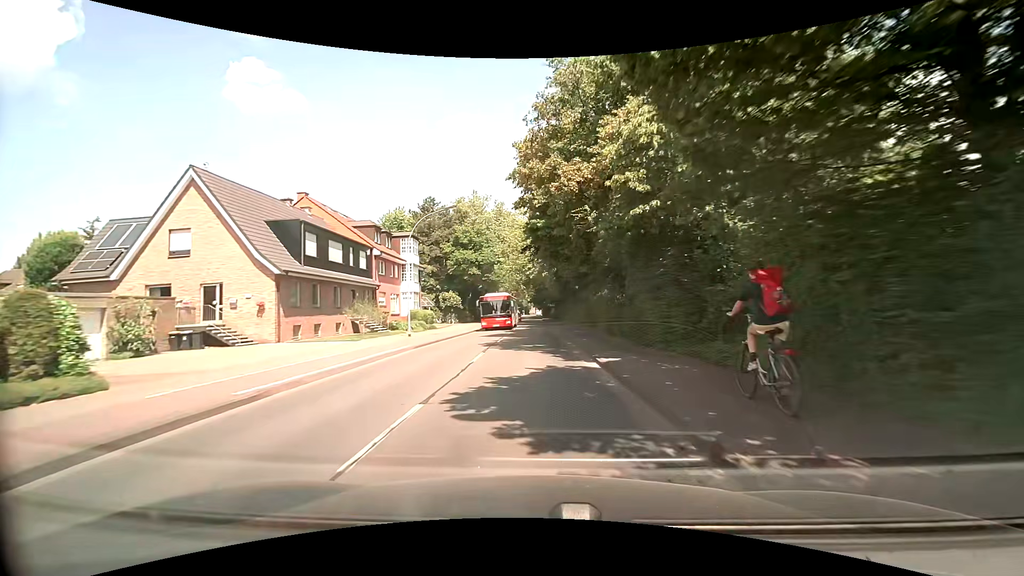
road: tertiary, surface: asphalt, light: Day
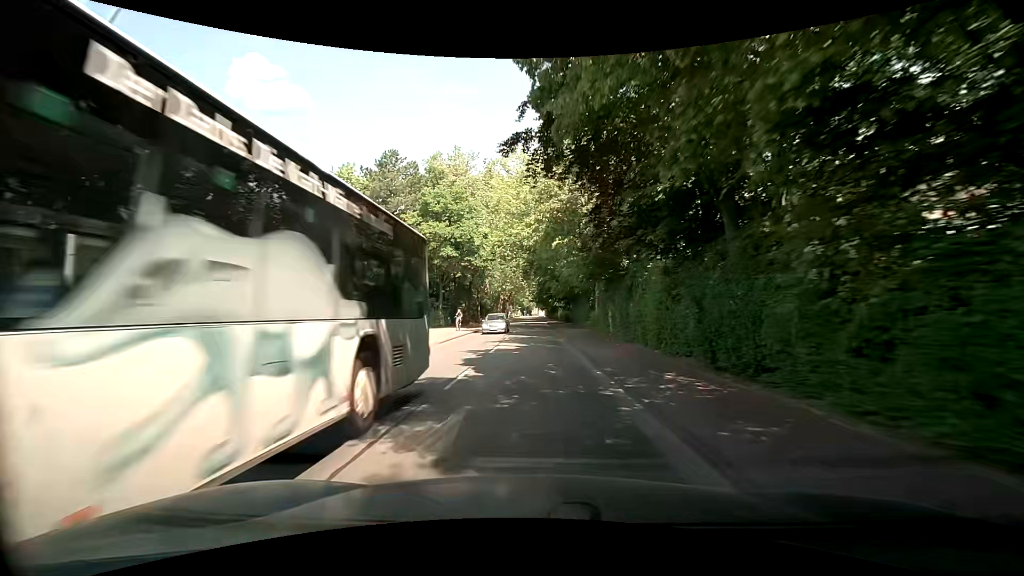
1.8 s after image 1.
(-0.2, +22.2) m; 0°
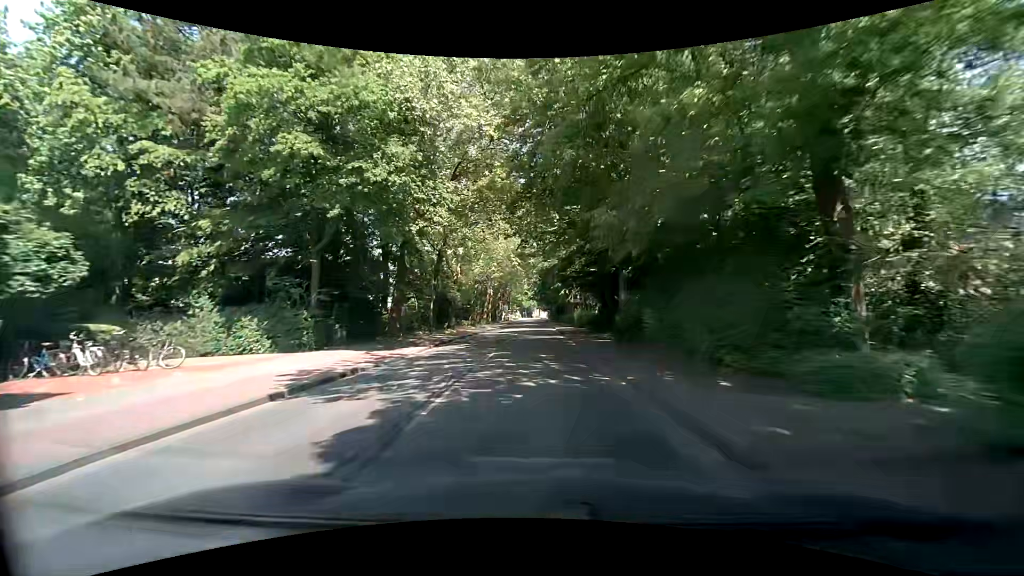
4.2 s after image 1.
(-0.5, +30.1) m; -2°
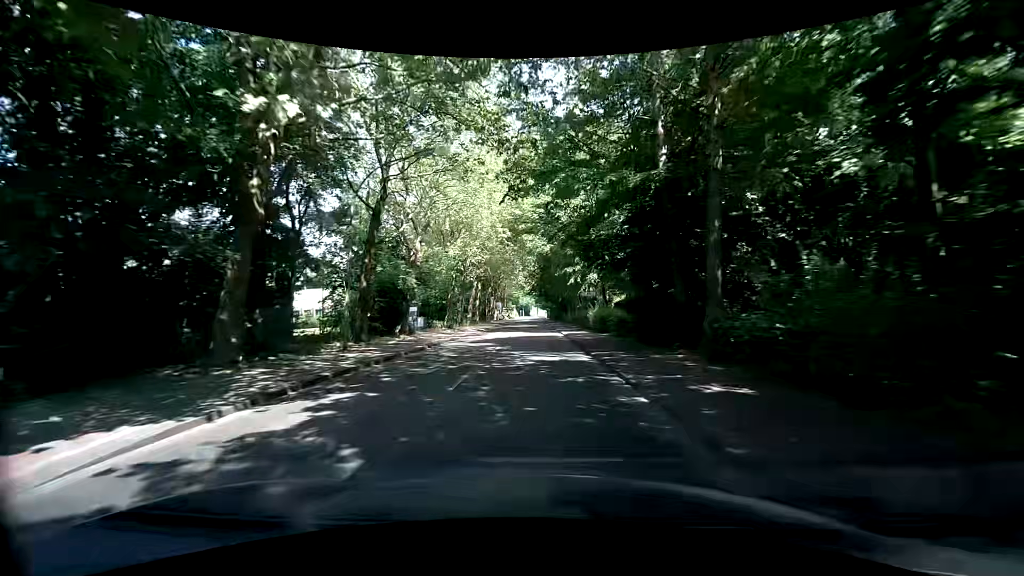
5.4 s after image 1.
(+0.2, +15.1) m; 0°
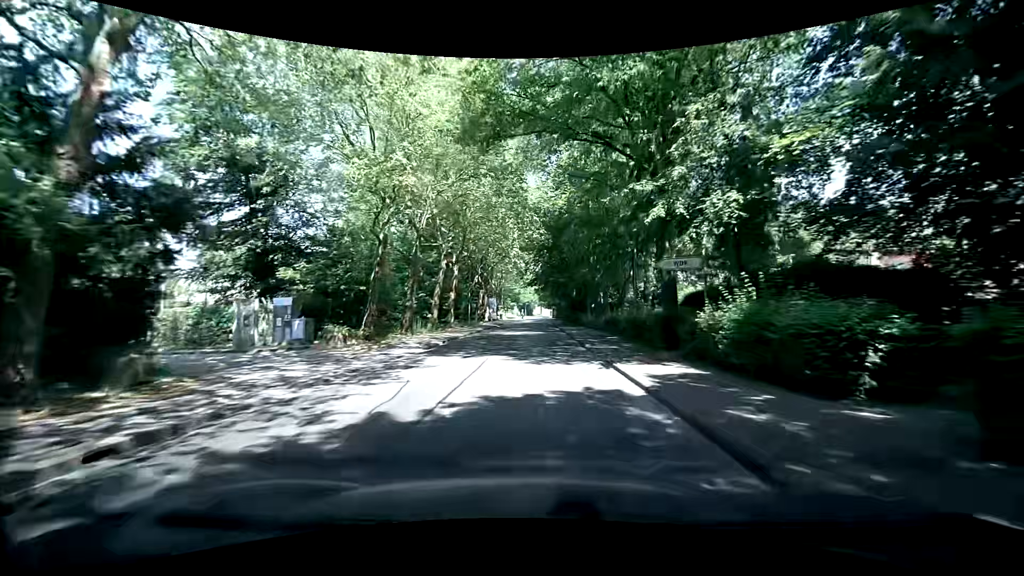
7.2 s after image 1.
(+0.1, +22.8) m; 0°
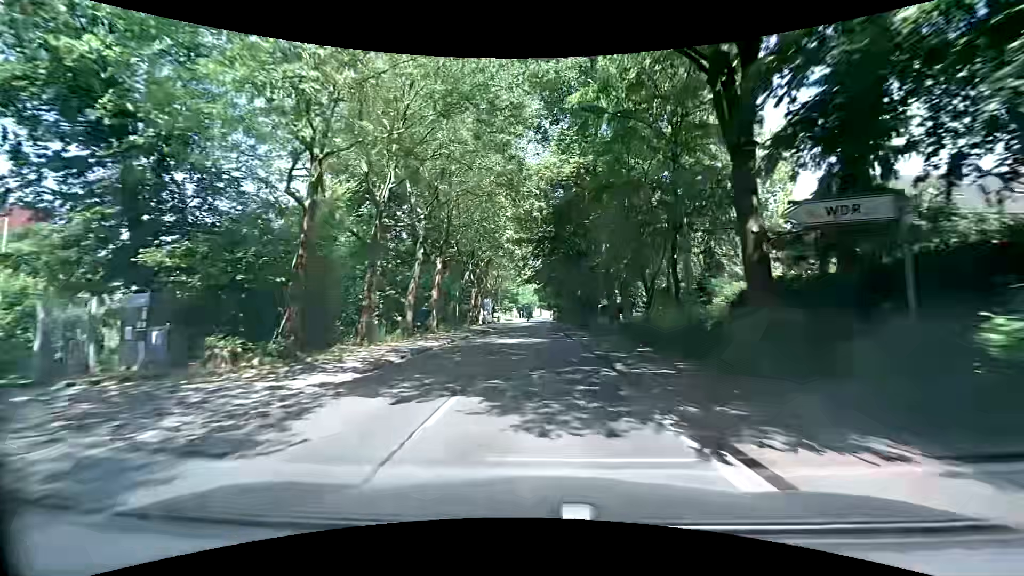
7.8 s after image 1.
(0.0, +7.6) m; 0°
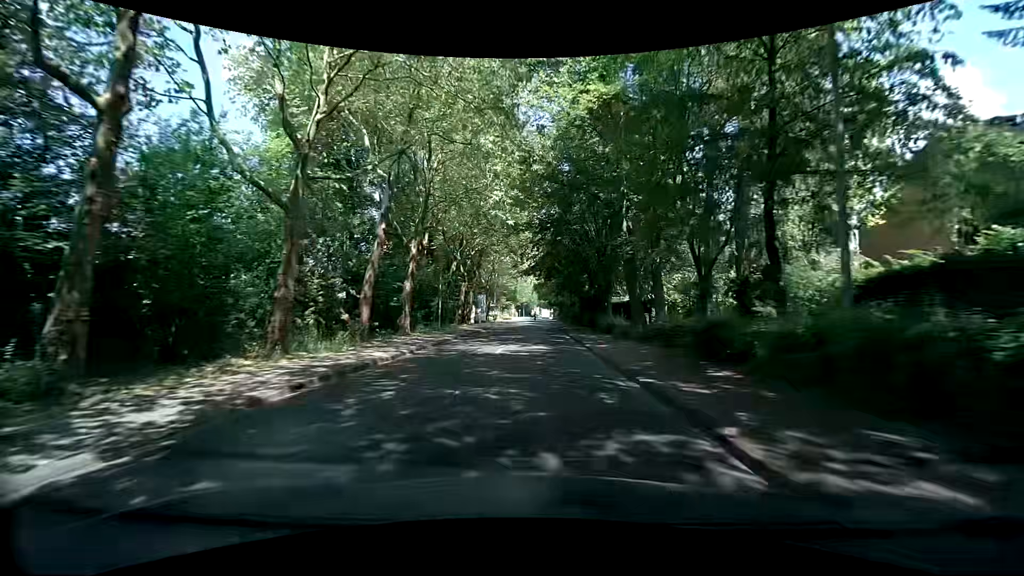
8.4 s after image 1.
(0.0, +7.6) m; +1°
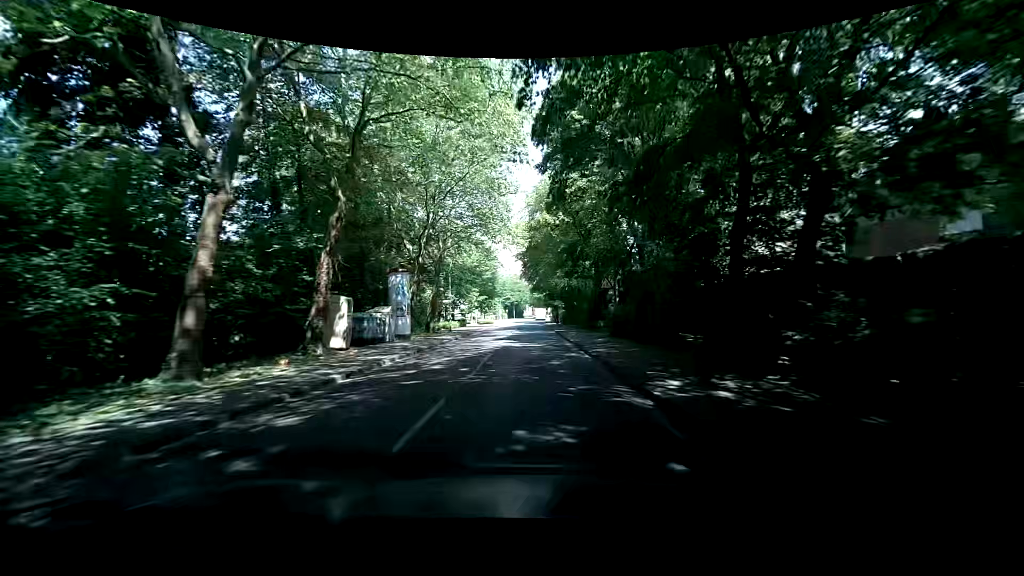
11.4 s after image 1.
(-0.2, +38.1) m; -1°
(0, +10) (0, +20) (0, +30) (+1, +40) (+1, +50) (+1, +60) (+1, +70) (+1, +80) (+1, +90) (+1, +100) m
